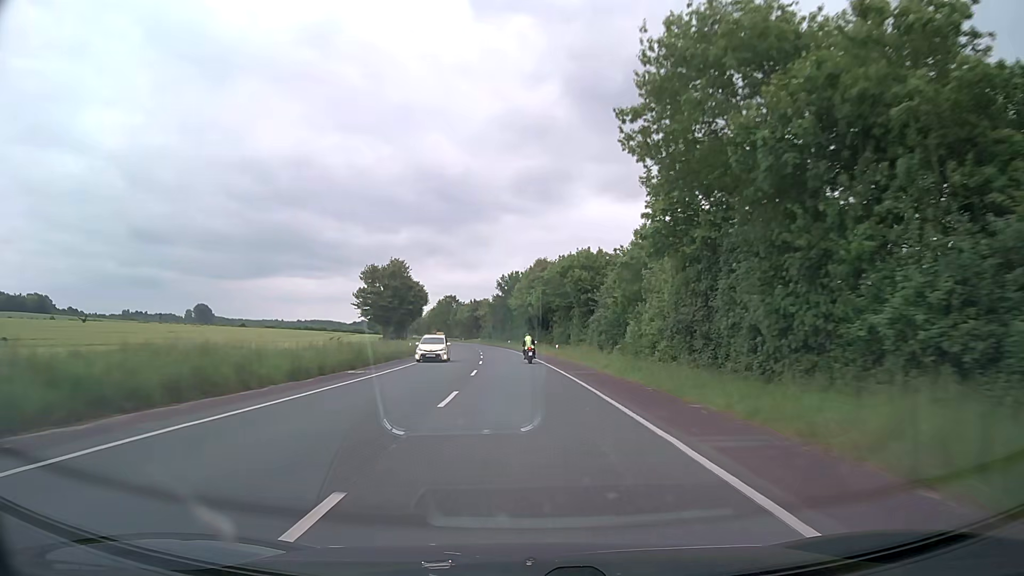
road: secondary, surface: asphalt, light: Day
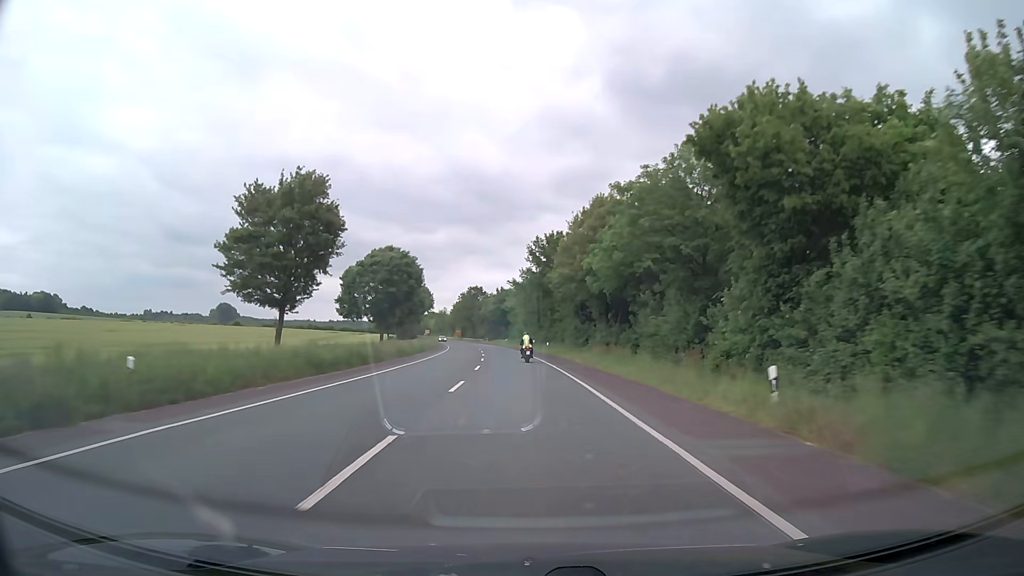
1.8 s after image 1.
(-1.1, +43.4) m; -3°
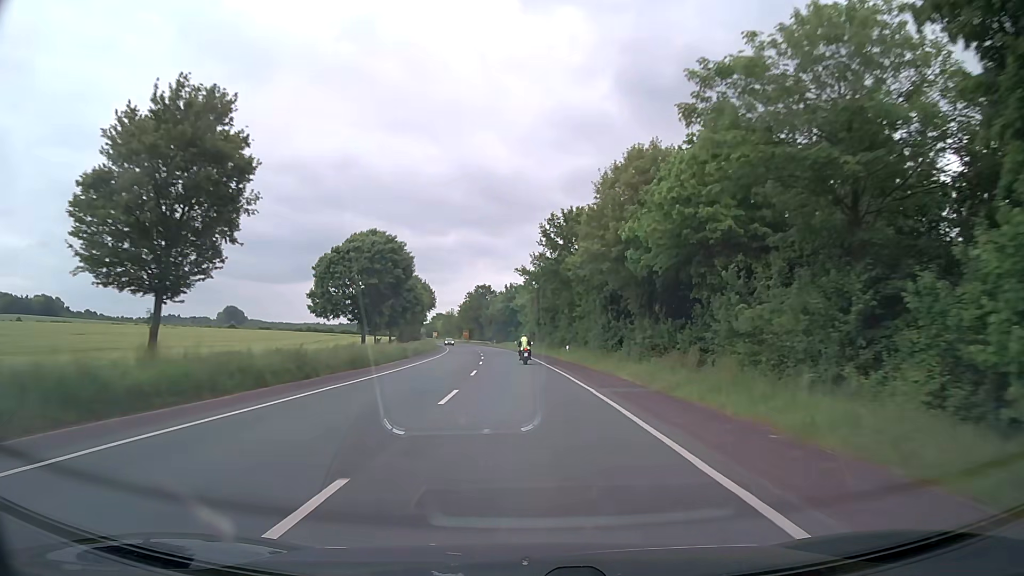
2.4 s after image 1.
(-0.1, +14.5) m; -1°
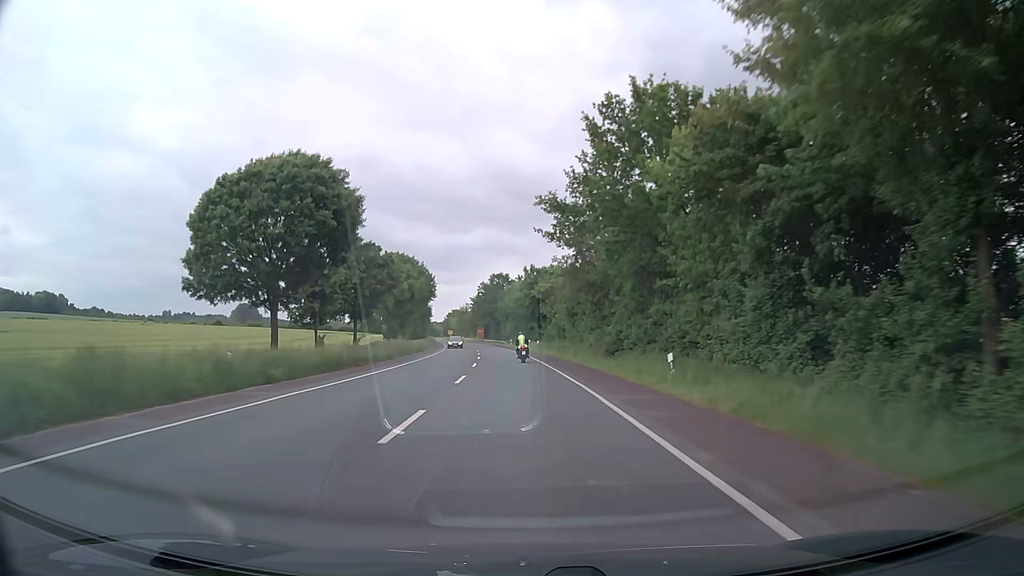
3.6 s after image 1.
(-0.5, +28.9) m; -2°
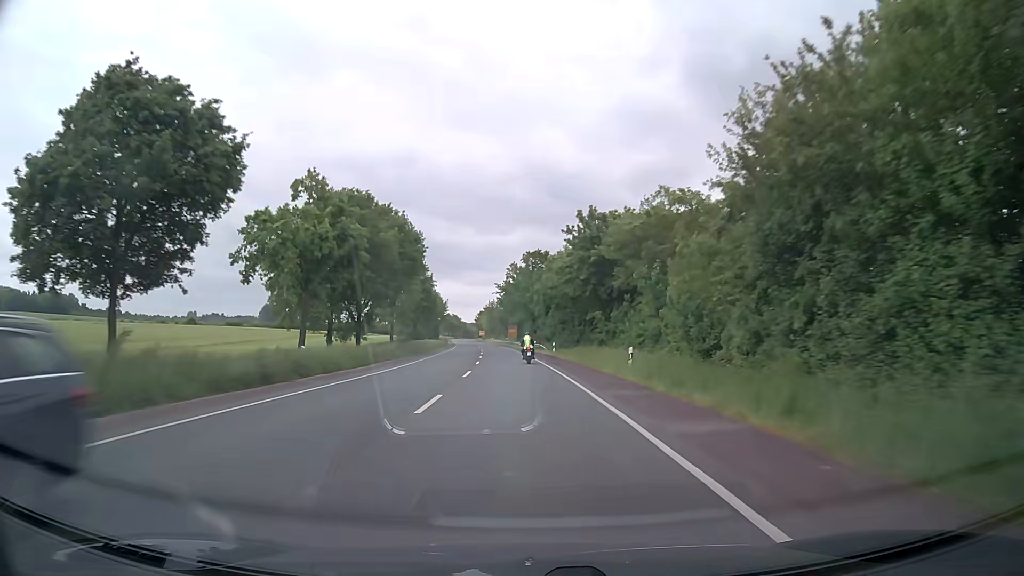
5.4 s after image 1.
(-1.3, +43.2) m; -3°
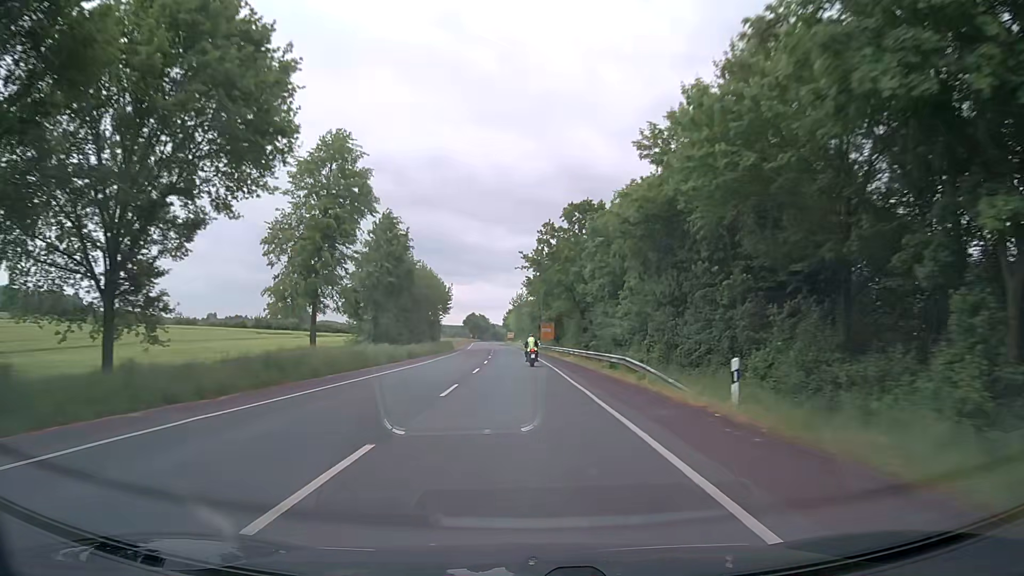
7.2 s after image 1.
(-1.1, +42.8) m; -3°
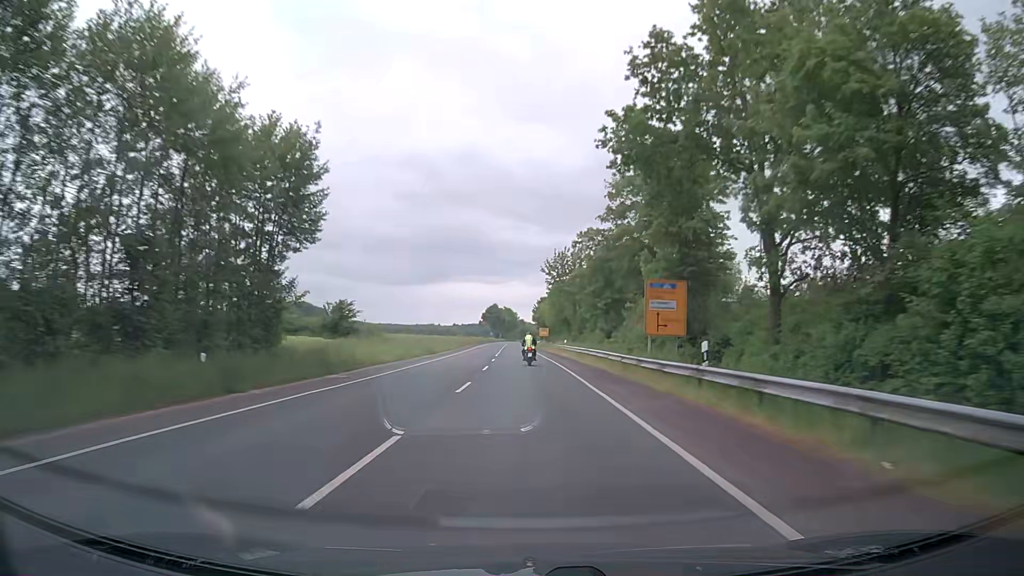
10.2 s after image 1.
(-1.8, +69.9) m; -3°
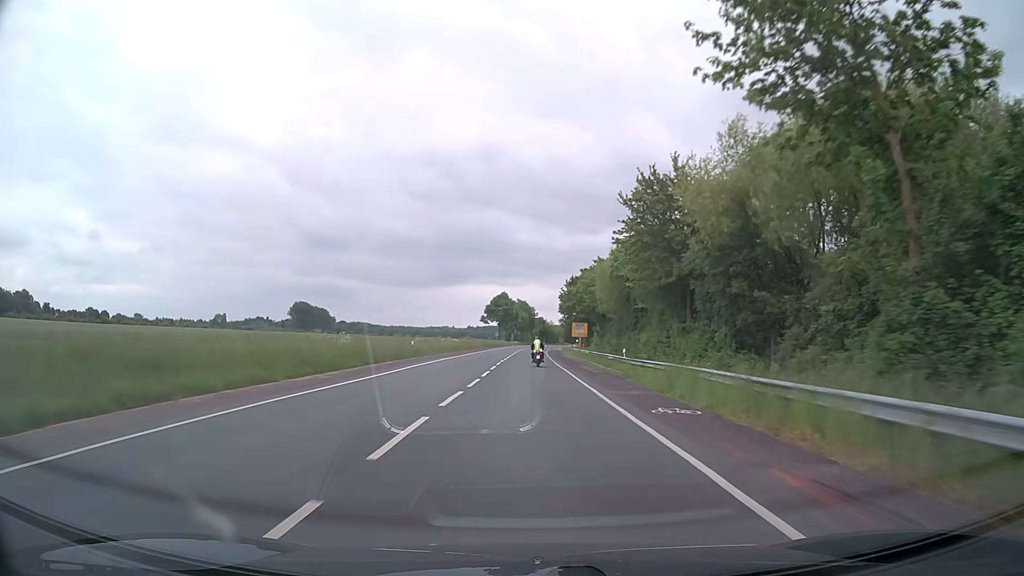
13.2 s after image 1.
(-0.6, +69.1) m; -1°
(0, +10) (0, +20) (0, +30) (0, +40) (0, +50) (0, +60) (0, +70) (0, +80) (+1, +90) (+1, +100) m
